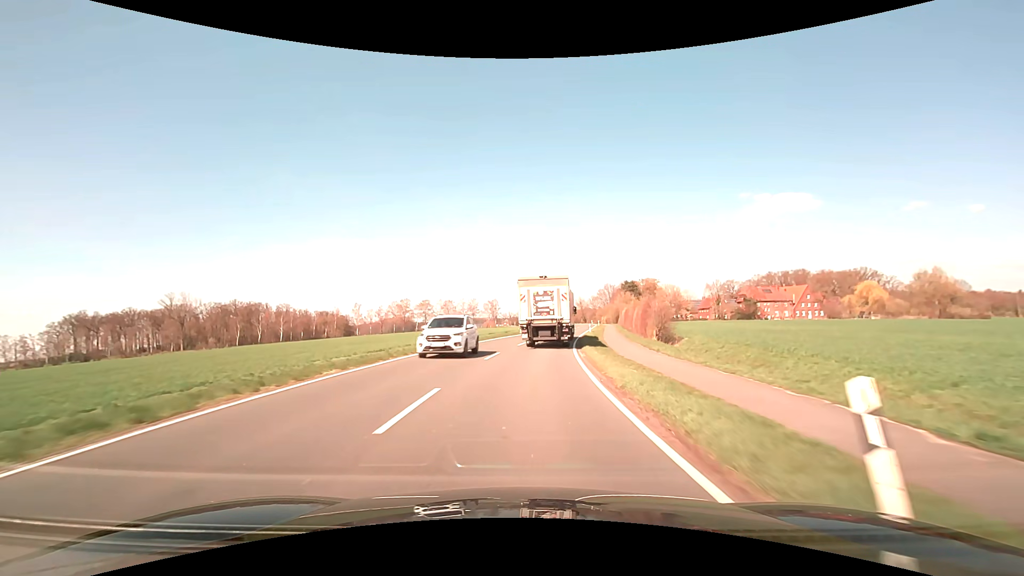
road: secondary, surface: asphalt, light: Day
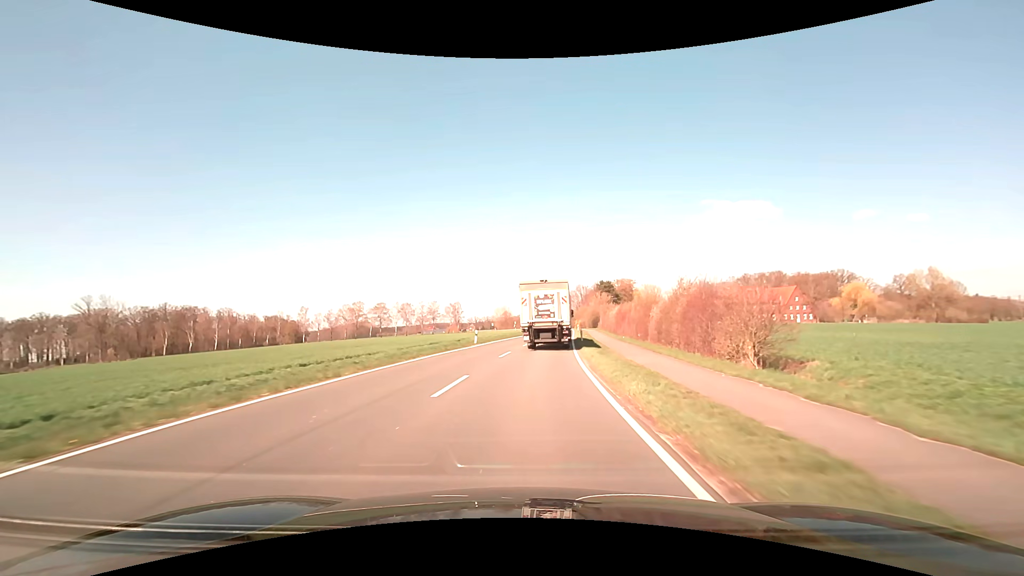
(+0.6, +20.9) m; +4°
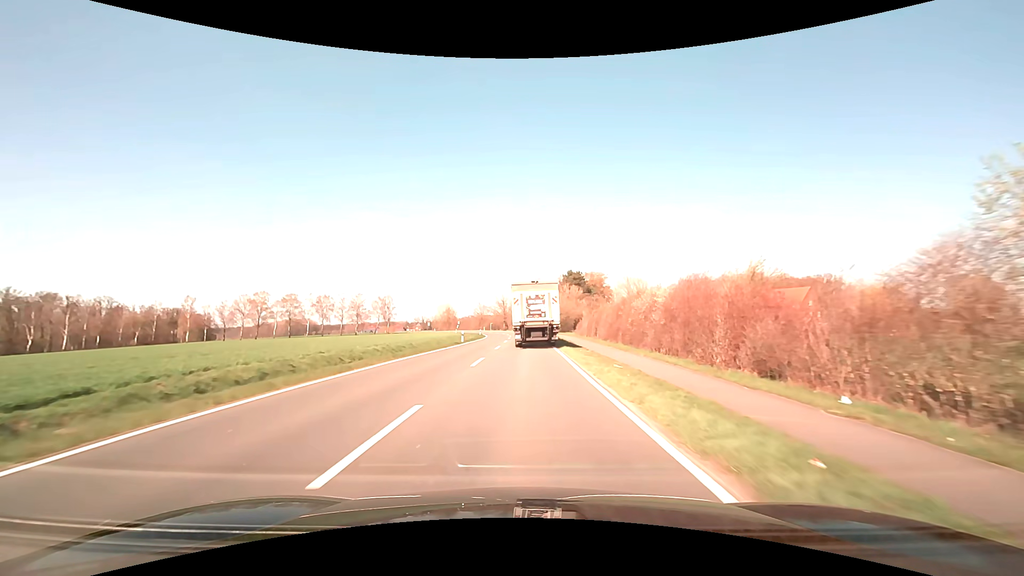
(+2.5, +42.3) m; +6°
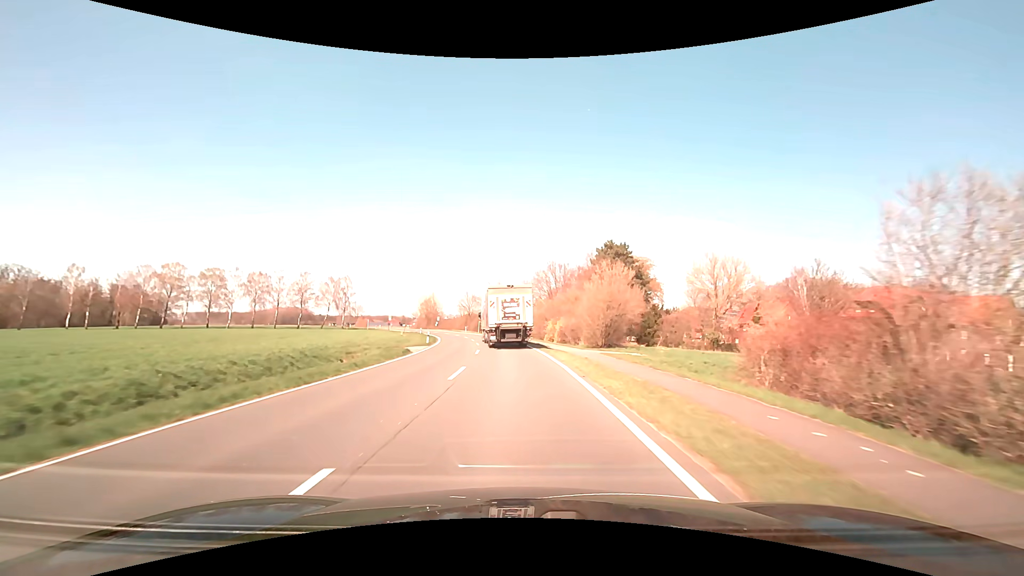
(+0.3, +52.8) m; -1°
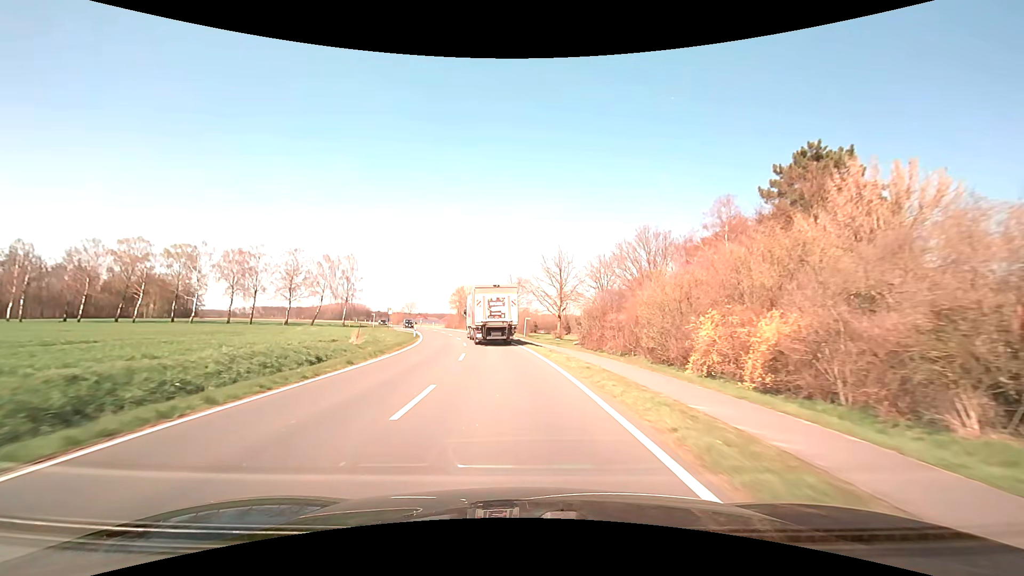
(-1.9, +42.6) m; -6°
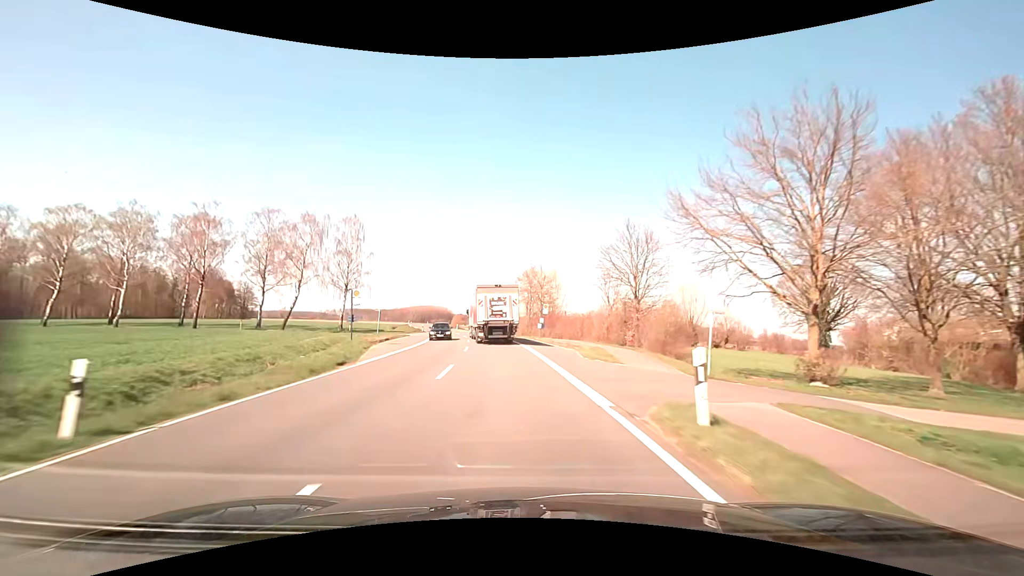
(-3.6, +44.0) m; -9°
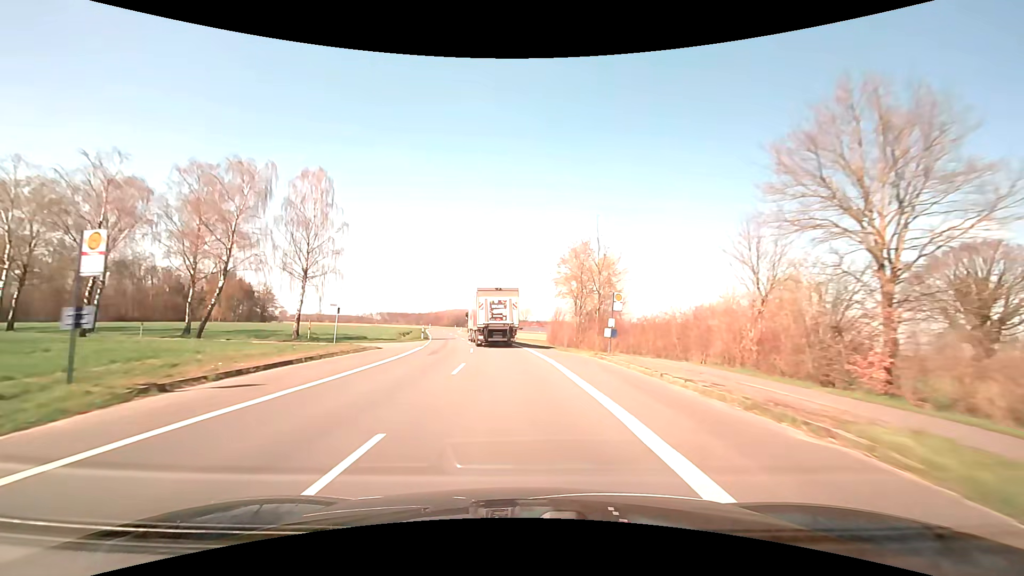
(-0.9, +22.6) m; -4°
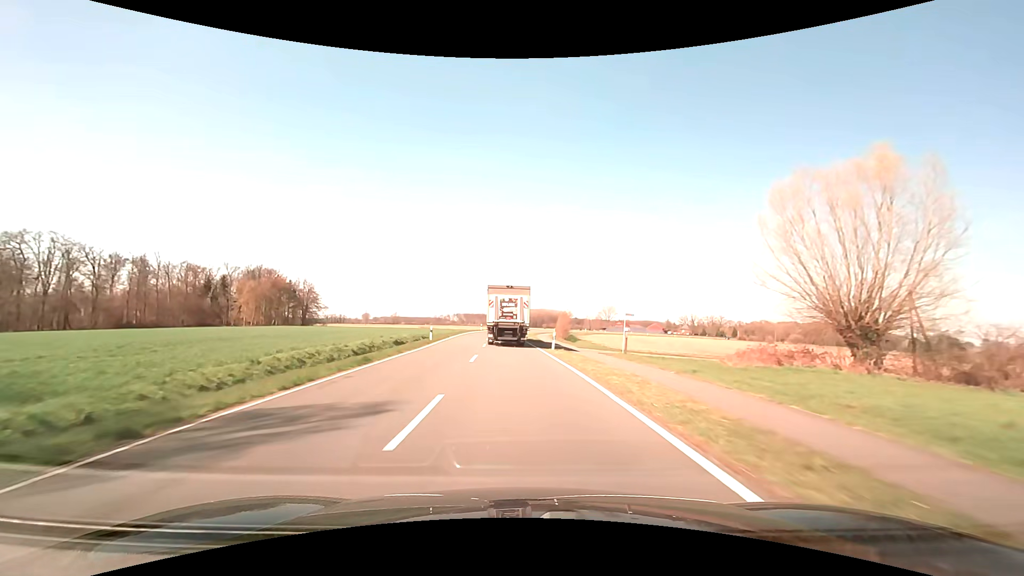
(-3.4, +45.9) m; -9°
(0, +10) (-1, +20) (-1, +30) (-2, +40) (-2, +50) (-2, +60) (-3, +70) (-3, +80) (-2, +90) (-1, +100) m
